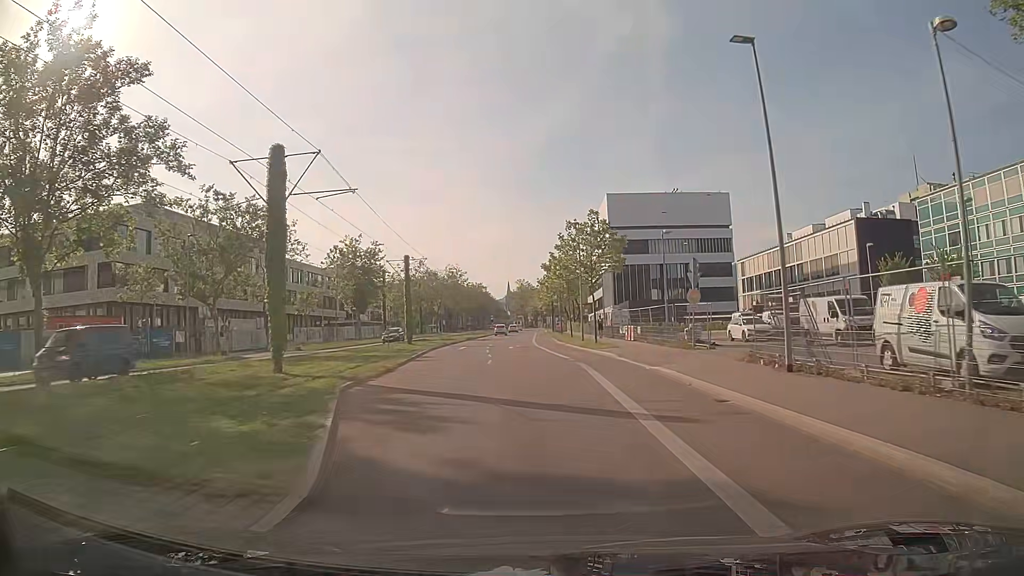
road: secondary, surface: asphalt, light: Day
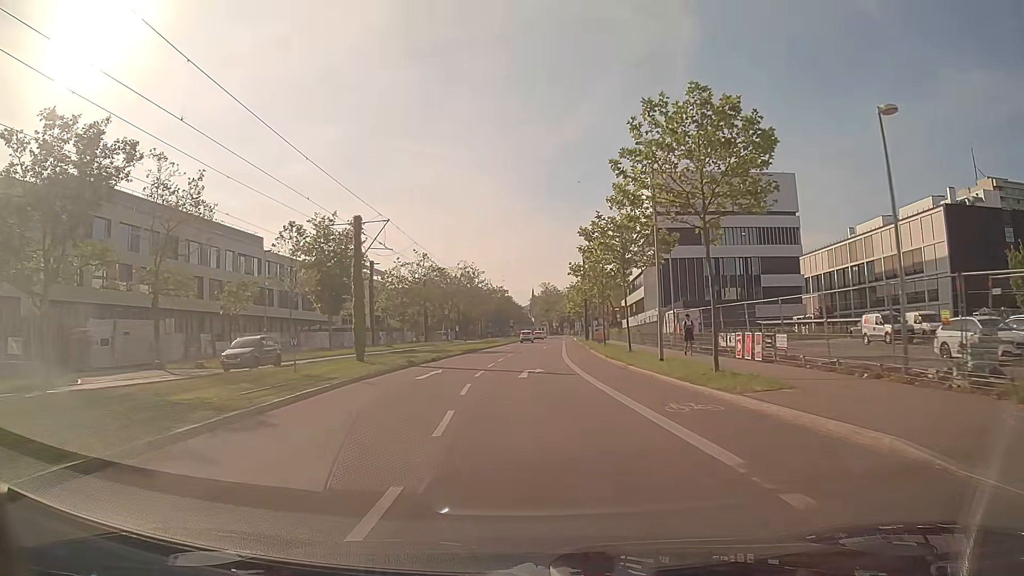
(-0.2, +21.9) m; -2°
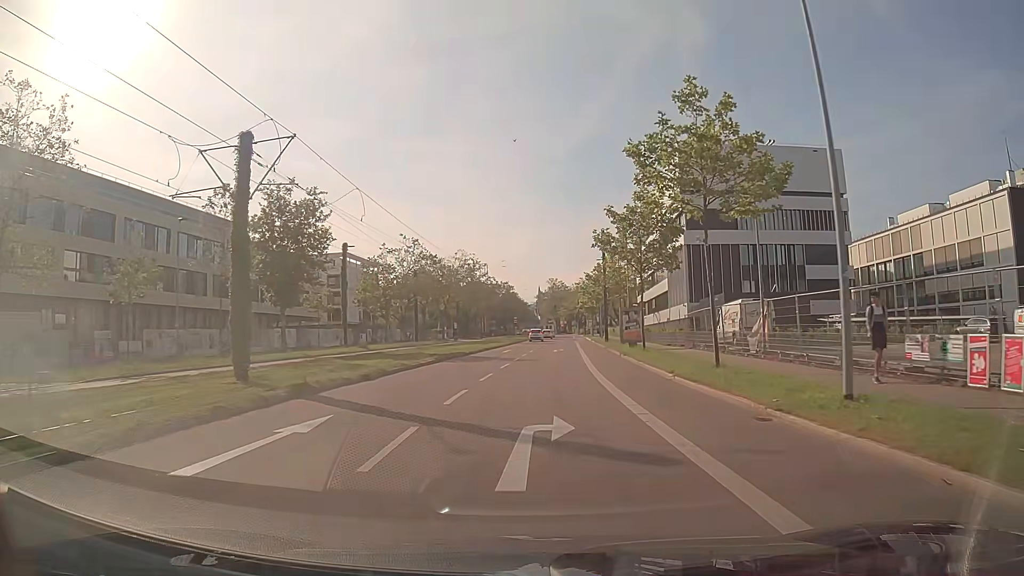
(-0.1, +14.6) m; 0°
(0, +10) (0, +20) (0, +30) (+1, +40) (+1, +50) (+2, +60) (+2, +70) (+3, +80) (+3, +90) (+4, +100) m
